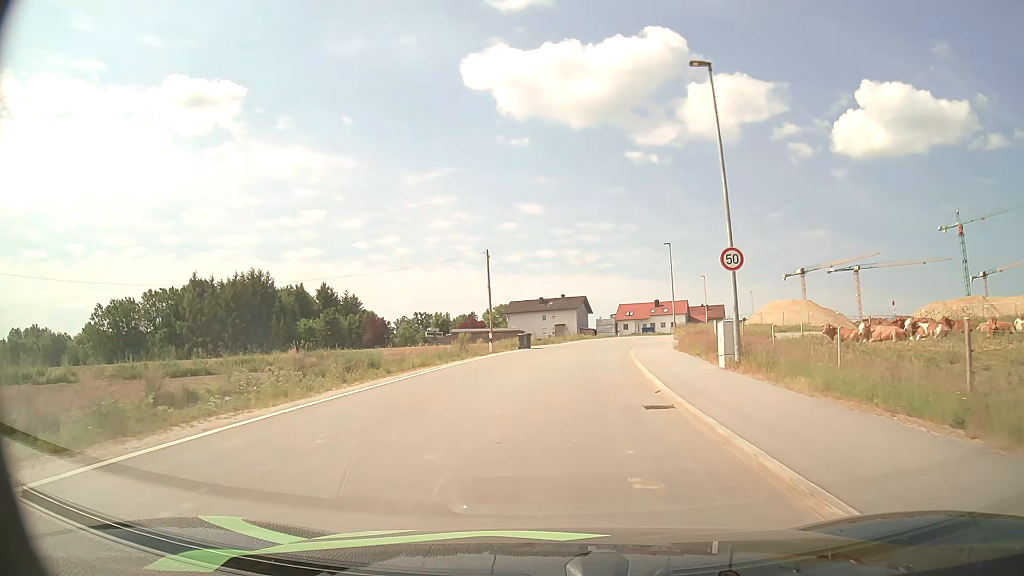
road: unclassified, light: Day
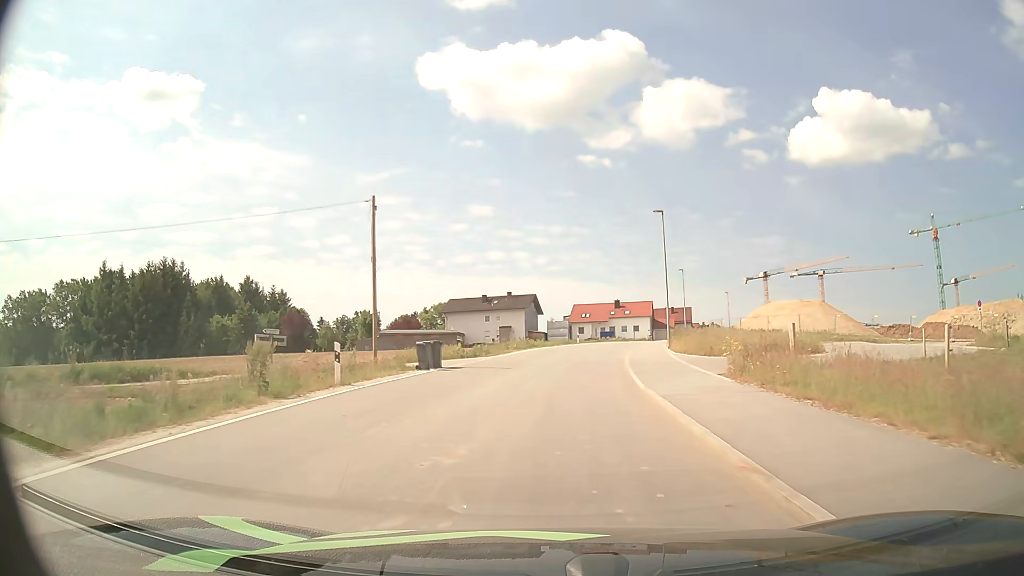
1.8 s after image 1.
(+0.7, +18.6) m; +4°
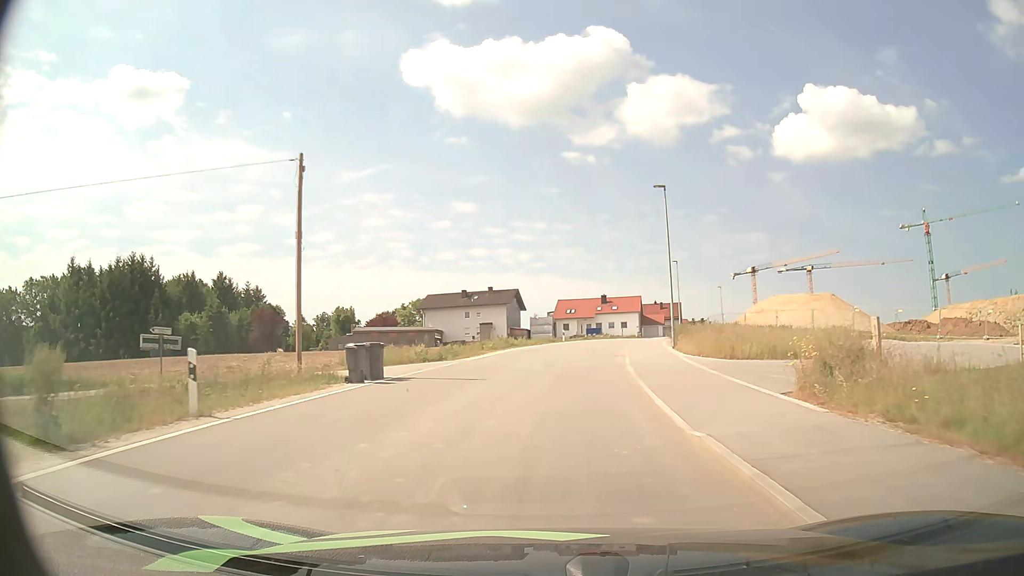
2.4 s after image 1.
(+0.1, +6.3) m; +1°
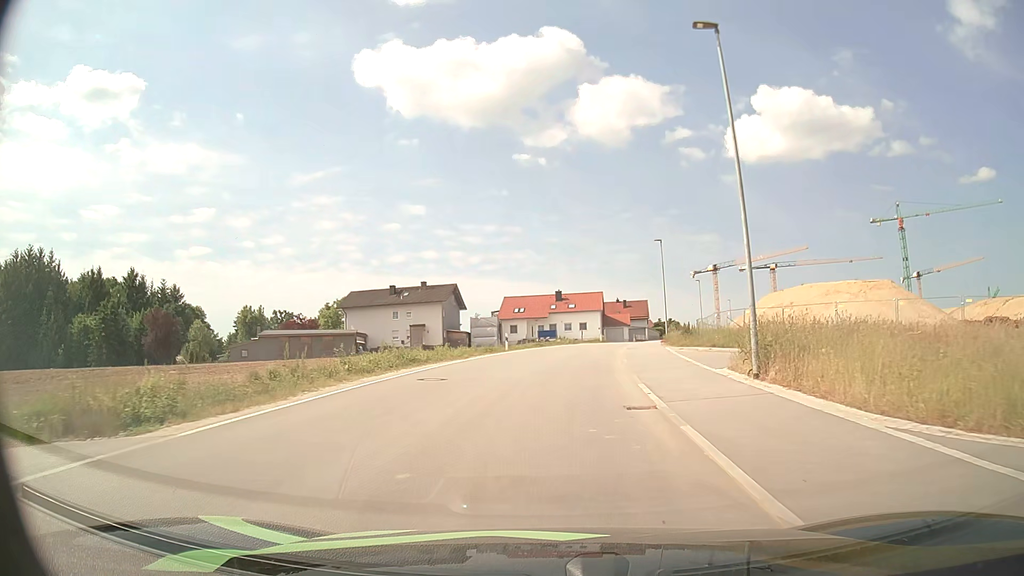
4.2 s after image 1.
(+0.7, +19.2) m; +4°
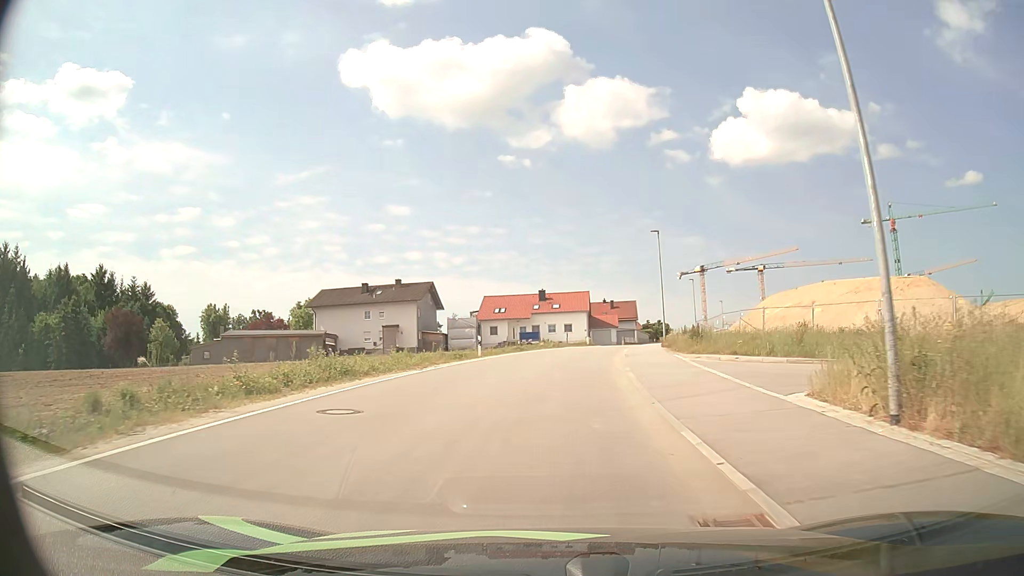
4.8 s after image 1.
(+0.1, +6.5) m; +1°
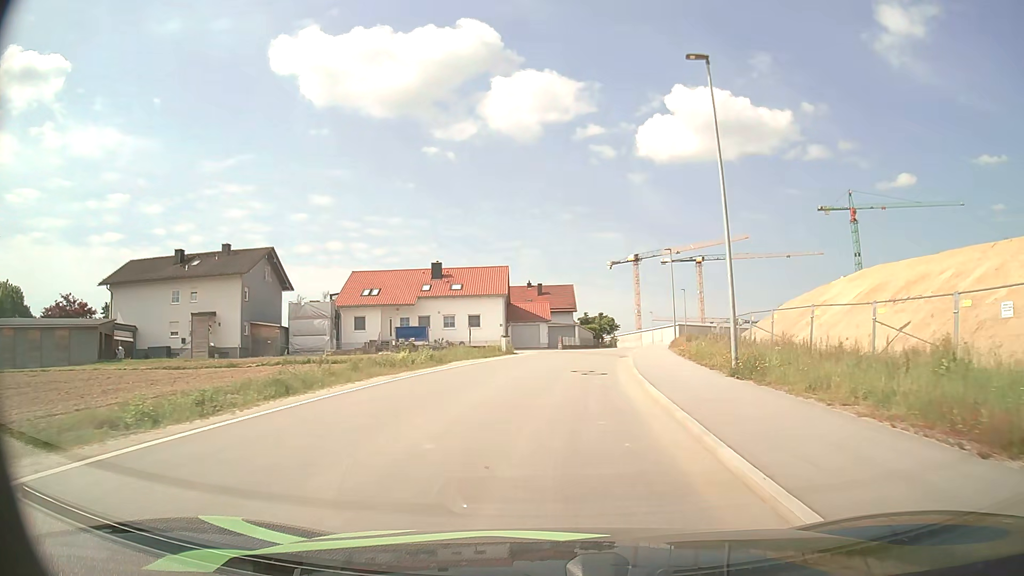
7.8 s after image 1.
(+1.8, +32.4) m; +7°
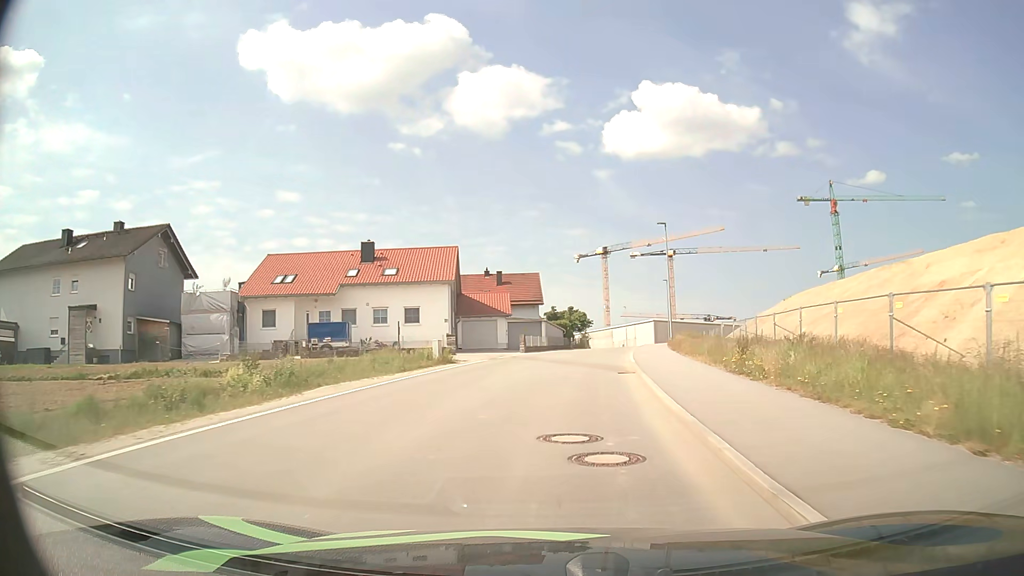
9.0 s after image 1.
(+0.3, +13.1) m; +3°
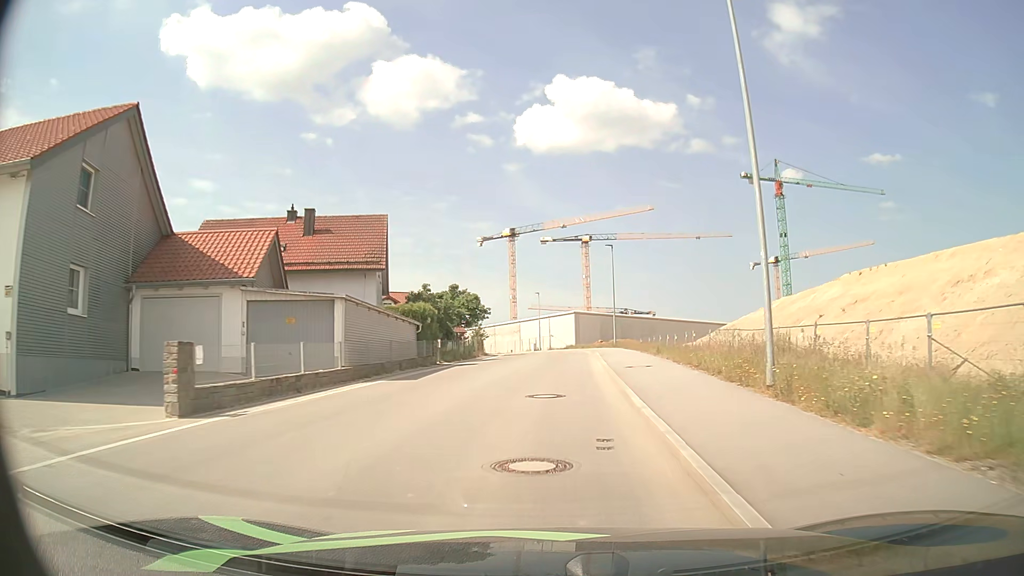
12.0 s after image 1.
(+2.7, +33.2) m; +8°
(0, +10) (0, +20) (+1, +30) (+1, +40) (+1, +50) (+1, +60) (0, +70) (-2, +80) (-4, +90) (-7, +99) m
